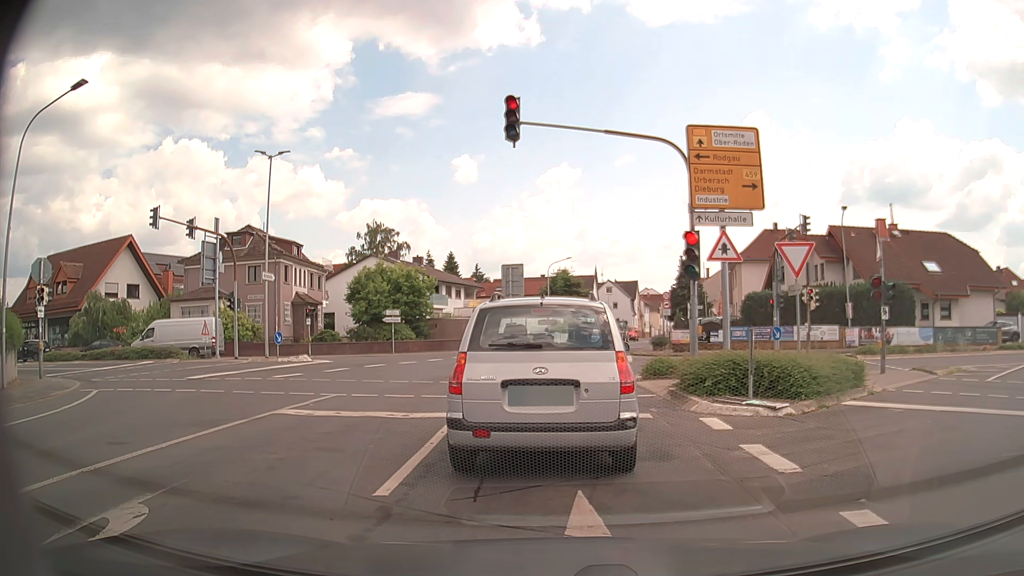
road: tertiary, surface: asphalt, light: Day
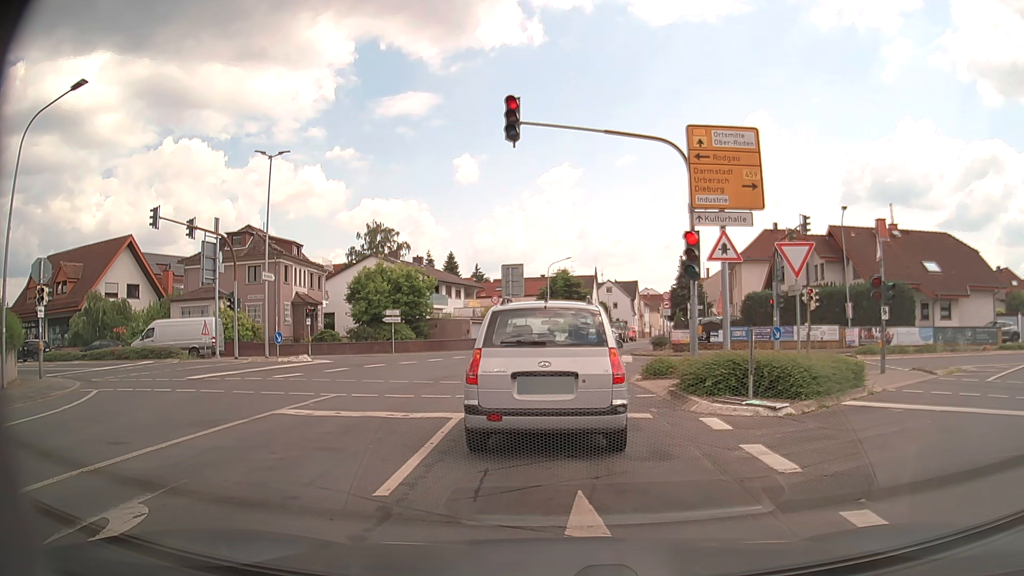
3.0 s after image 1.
(0.0, 0.0) m; 0°
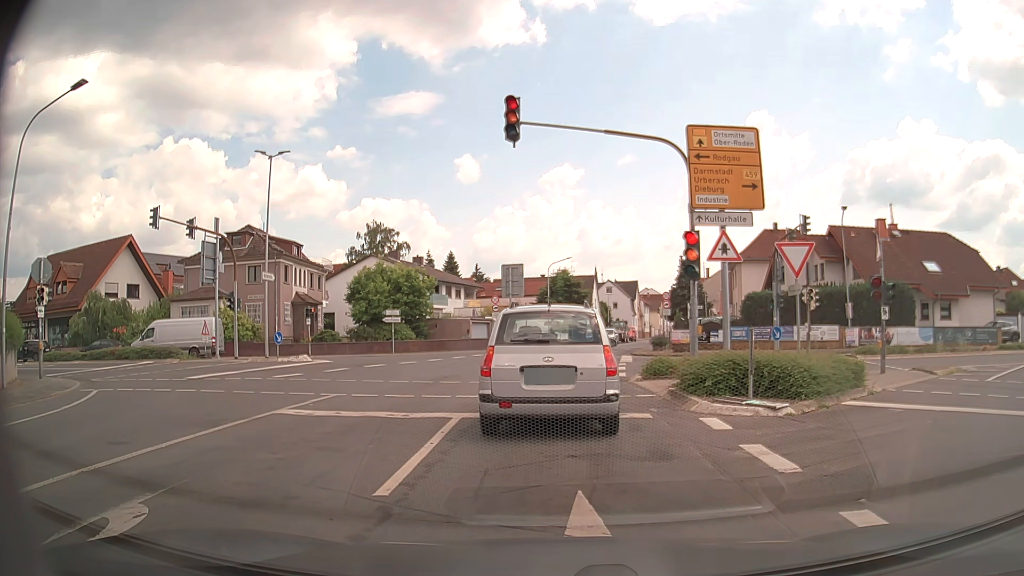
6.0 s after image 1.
(0.0, 0.0) m; 0°
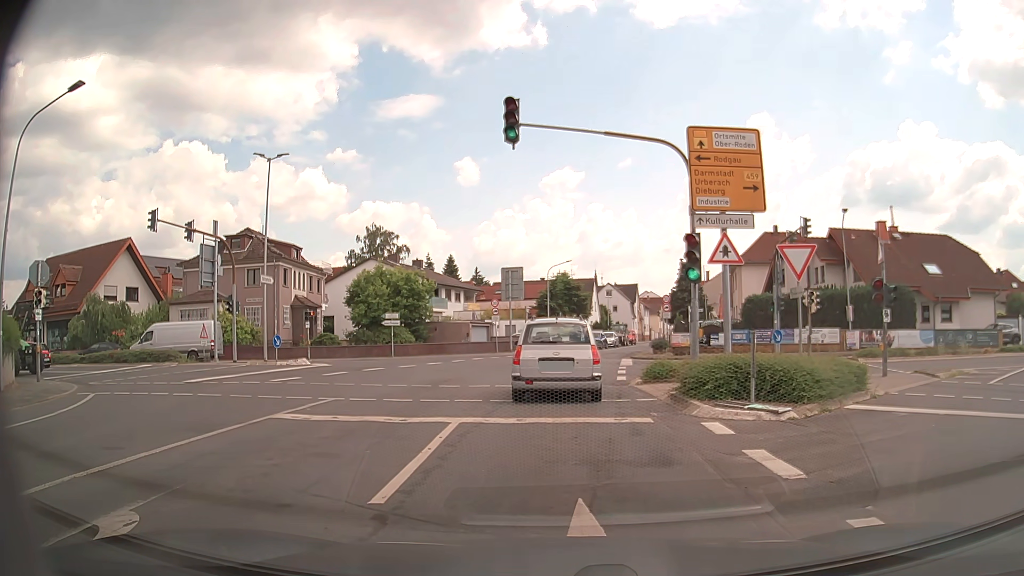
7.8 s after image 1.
(0.0, +0.1) m; 0°
